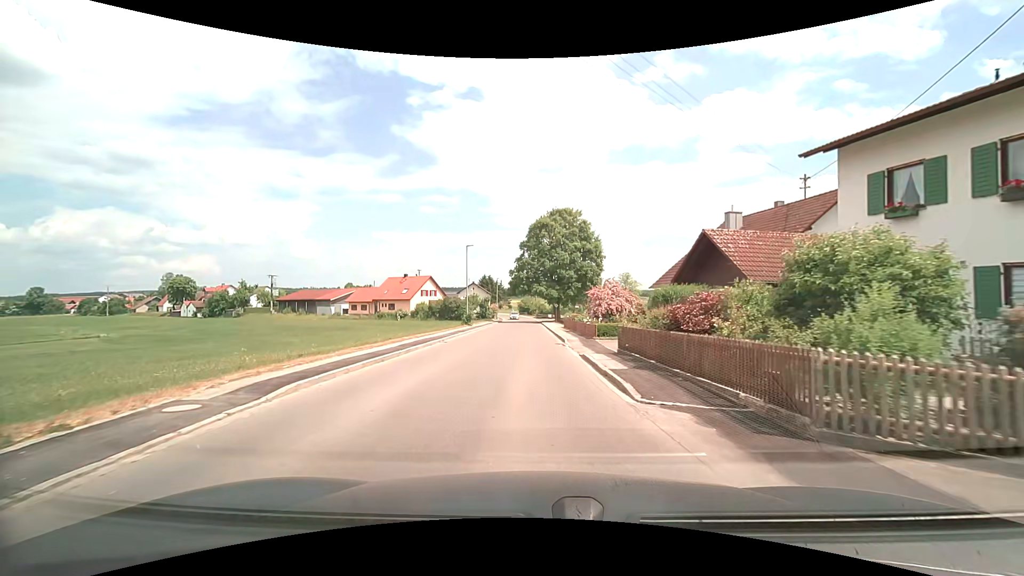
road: tertiary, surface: asphalt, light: Day
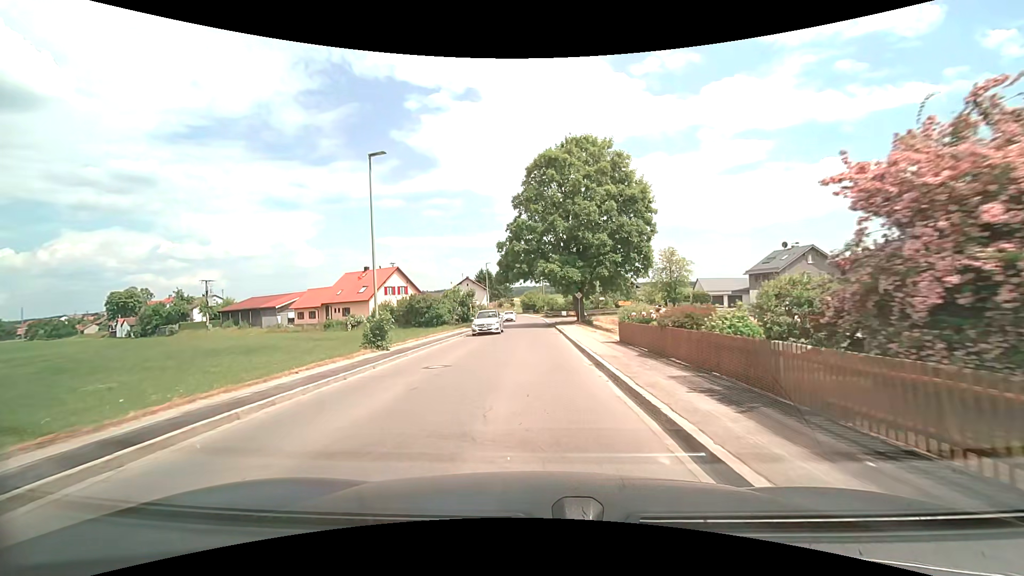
(-0.1, +29.4) m; 0°
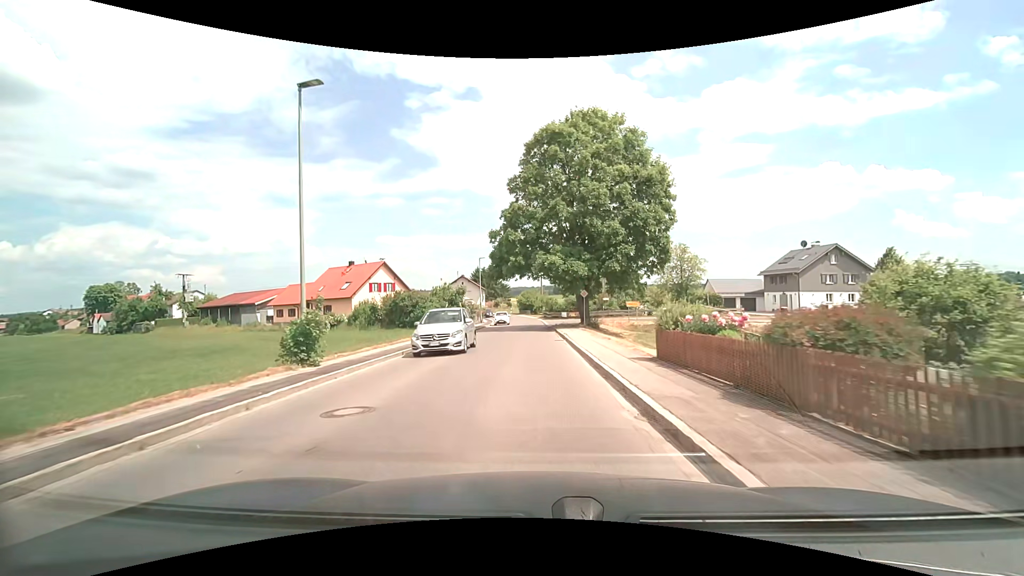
(-0.1, +6.1) m; 0°
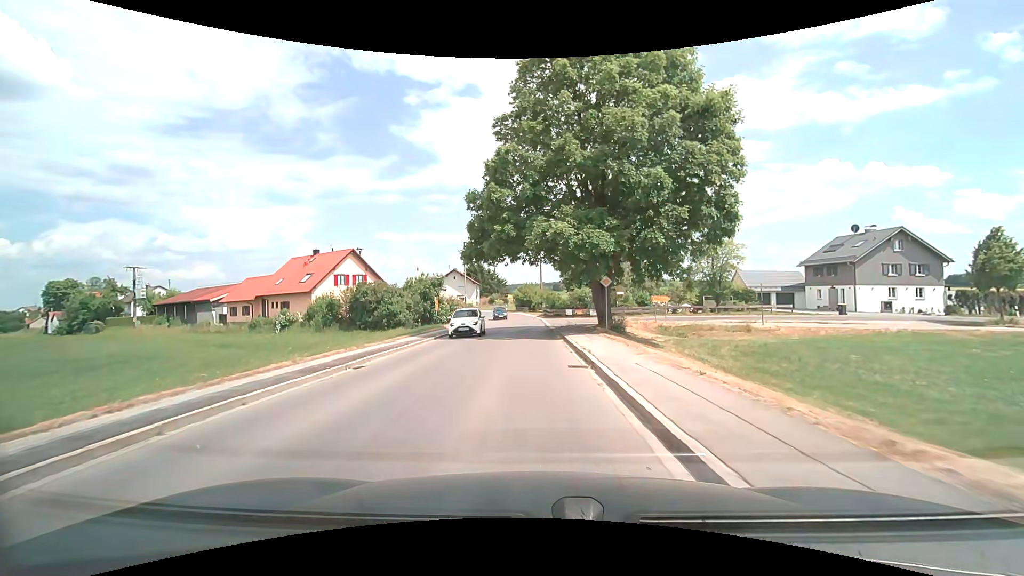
(+0.1, +11.8) m; 0°
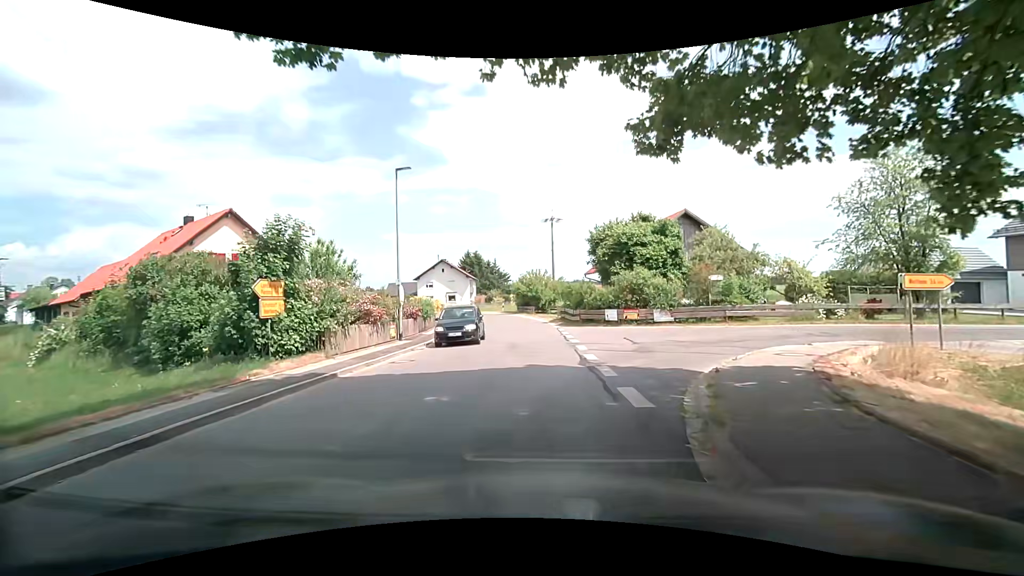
(-0.3, +25.2) m; 0°
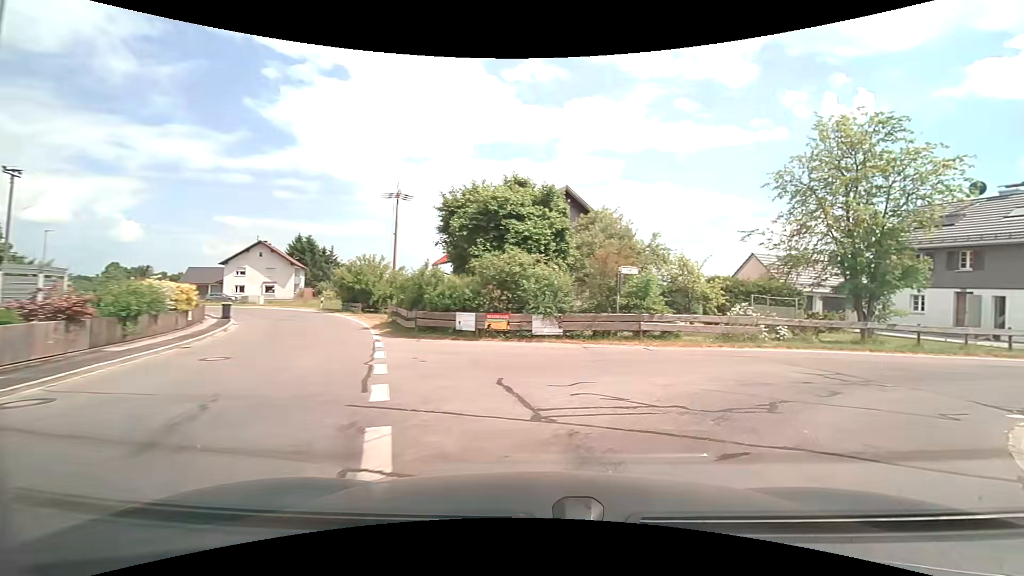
(+0.7, +11.1) m; +15°
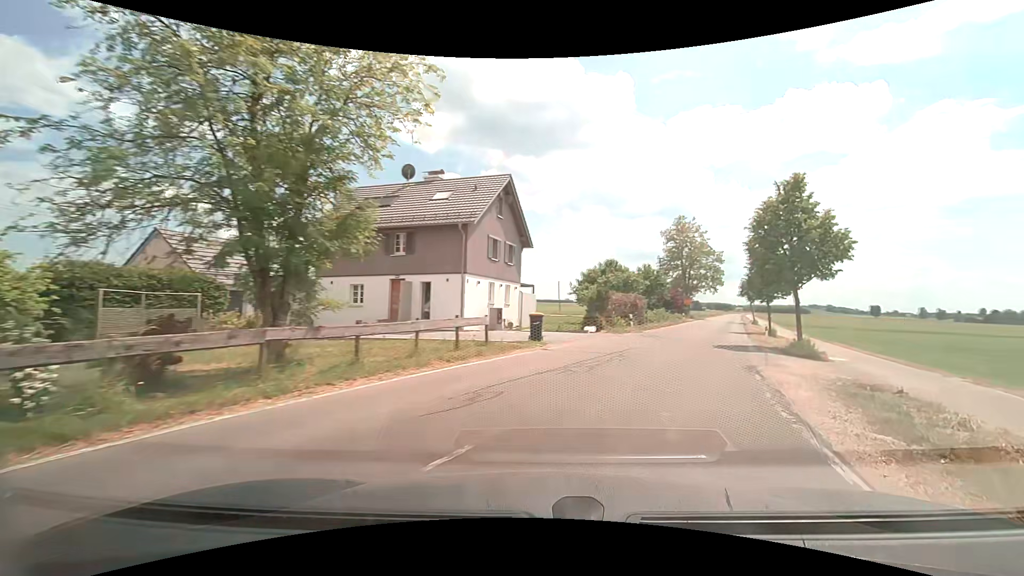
(+6.2, +11.2) m; +56°
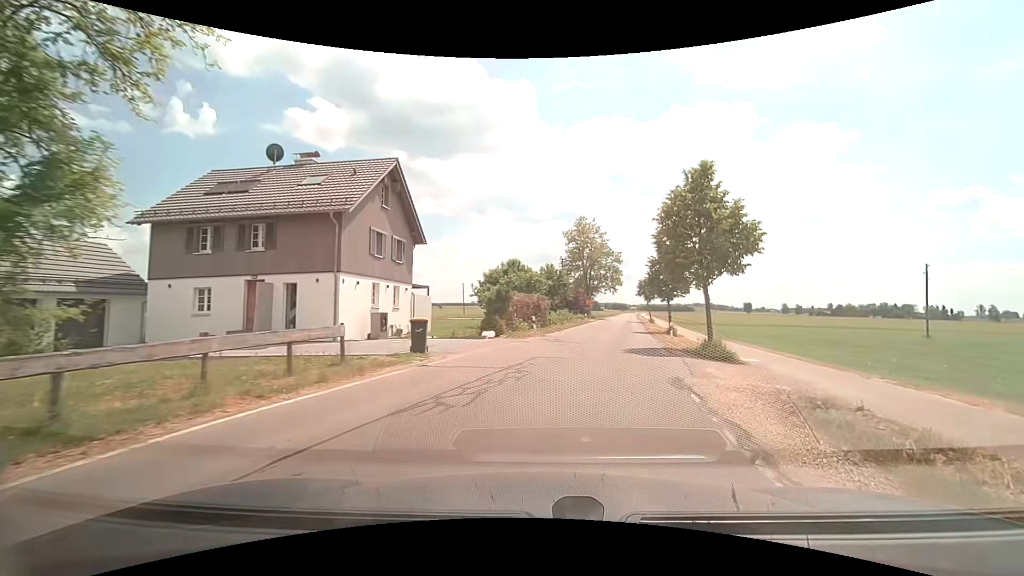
(+0.4, +3.6) m; +12°
